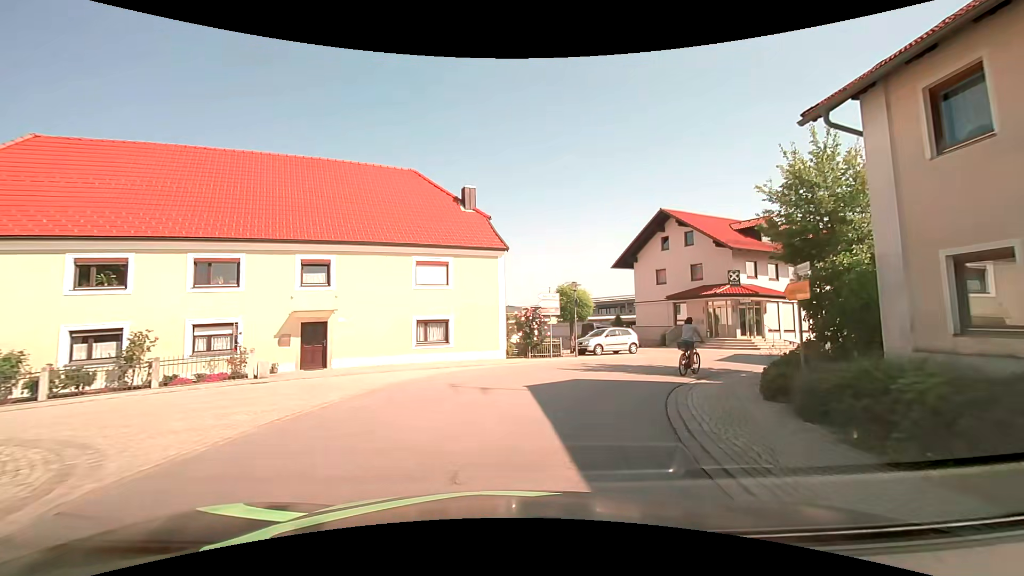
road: tertiary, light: Day
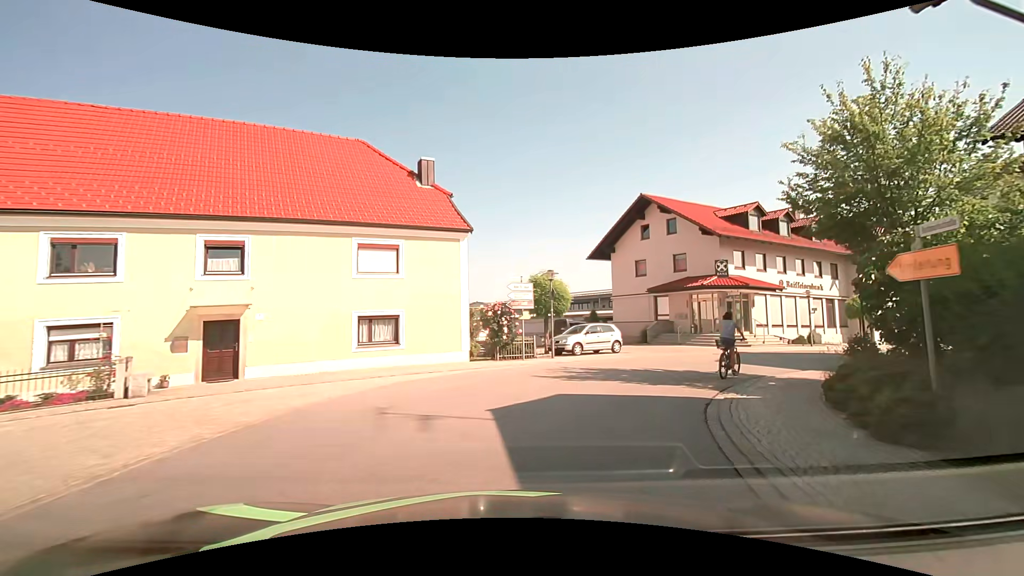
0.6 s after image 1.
(+0.1, +3.9) m; +3°
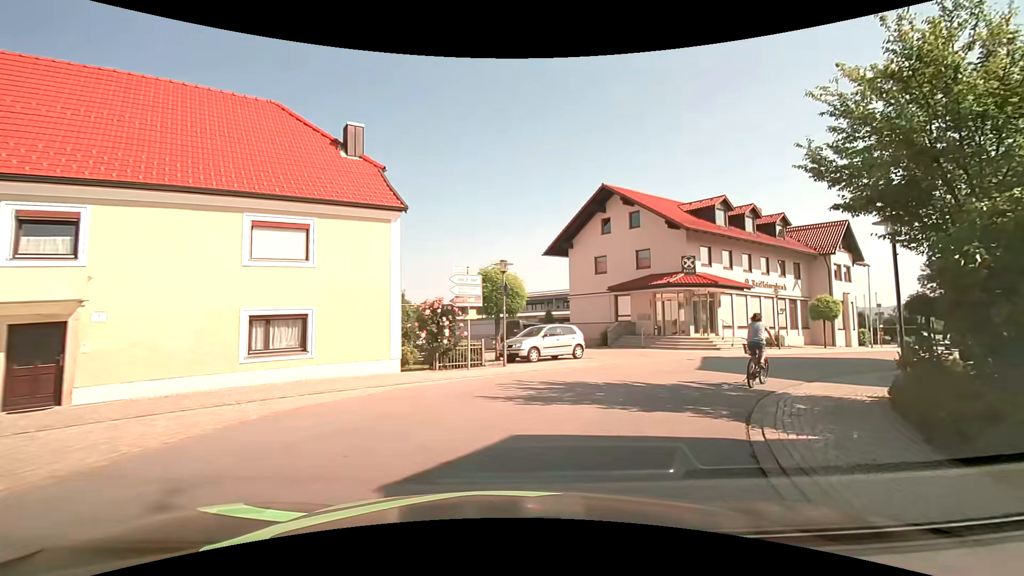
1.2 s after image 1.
(+0.1, +3.7) m; +5°
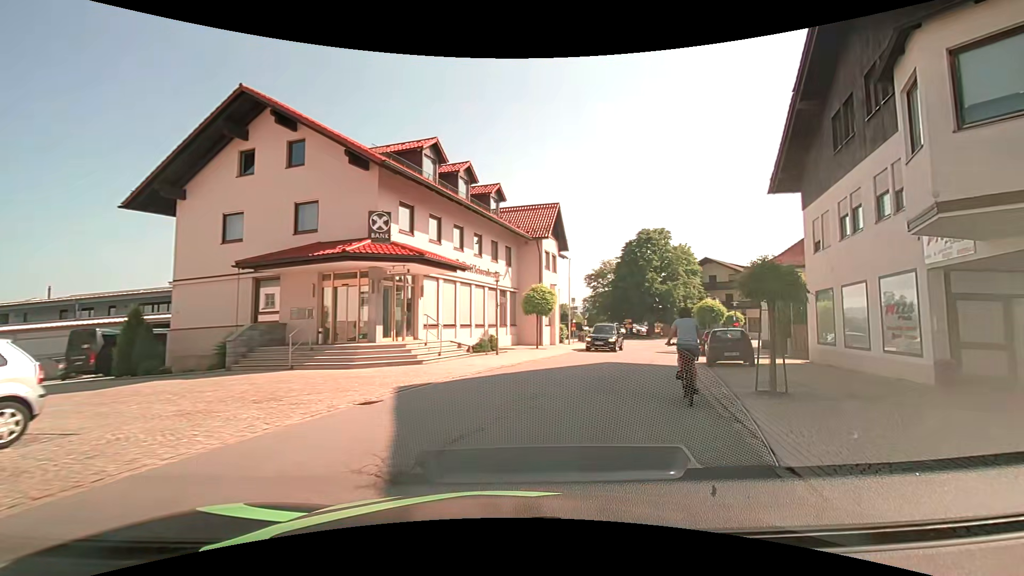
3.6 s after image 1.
(+3.6, +12.5) m; +34°
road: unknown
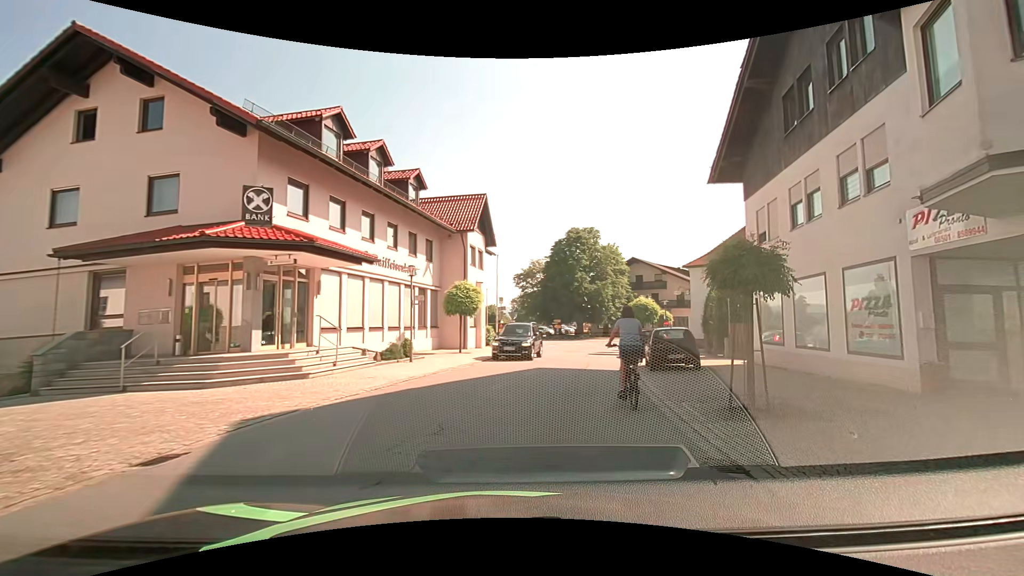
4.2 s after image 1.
(+0.2, +2.9) m; +8°
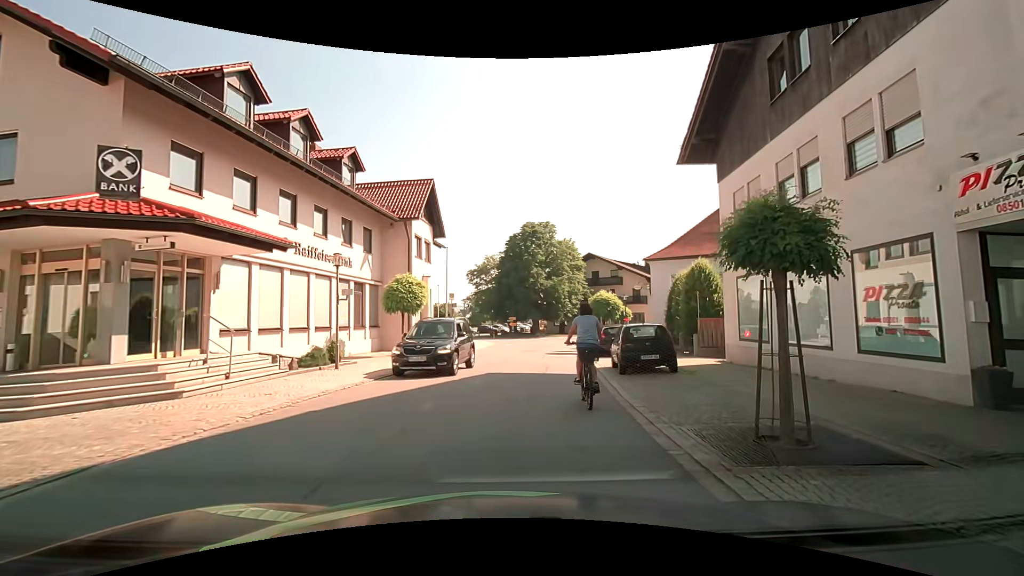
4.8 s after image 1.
(+0.1, +2.7) m; +5°
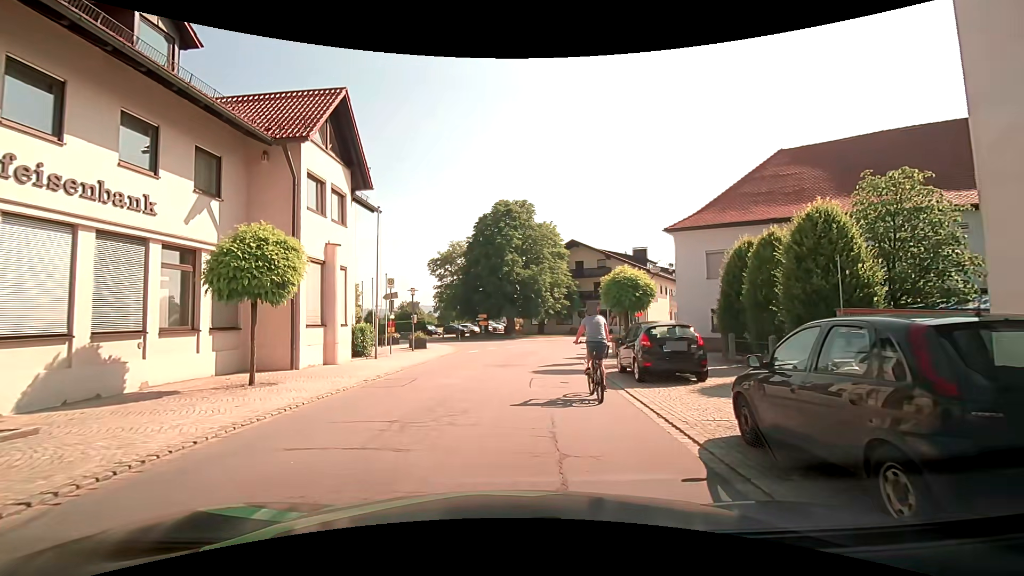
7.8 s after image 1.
(+0.4, +11.2) m; +4°
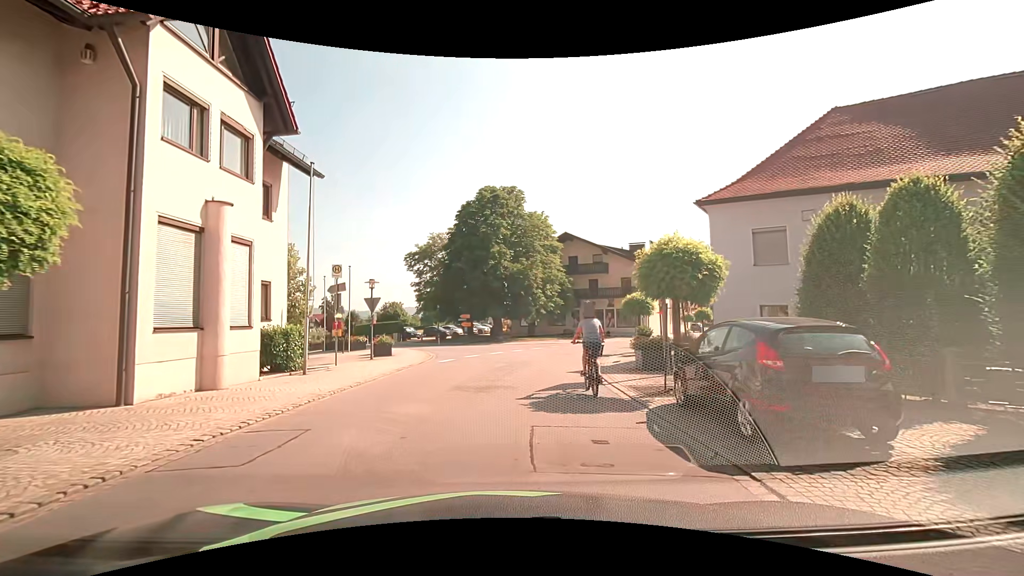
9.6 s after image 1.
(0.0, +6.3) m; +3°
(0, +10) (+1, +20) (+2, +30) (-3, +38) (-10, +46) (-17, +53) (-23, +61) (-28, +70) (-32, +79) (-35, +88) m
